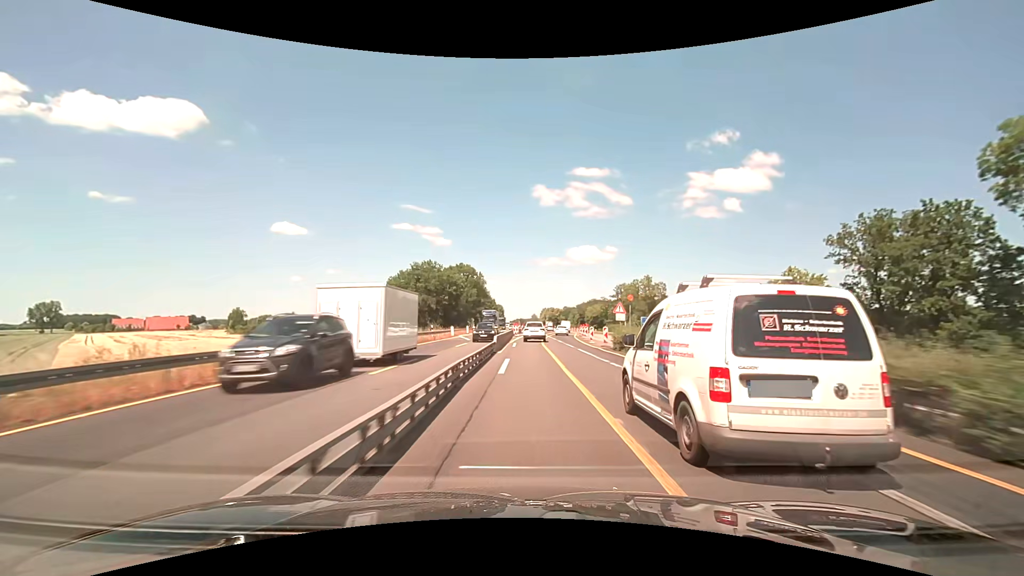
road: motorway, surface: asphalt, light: Day
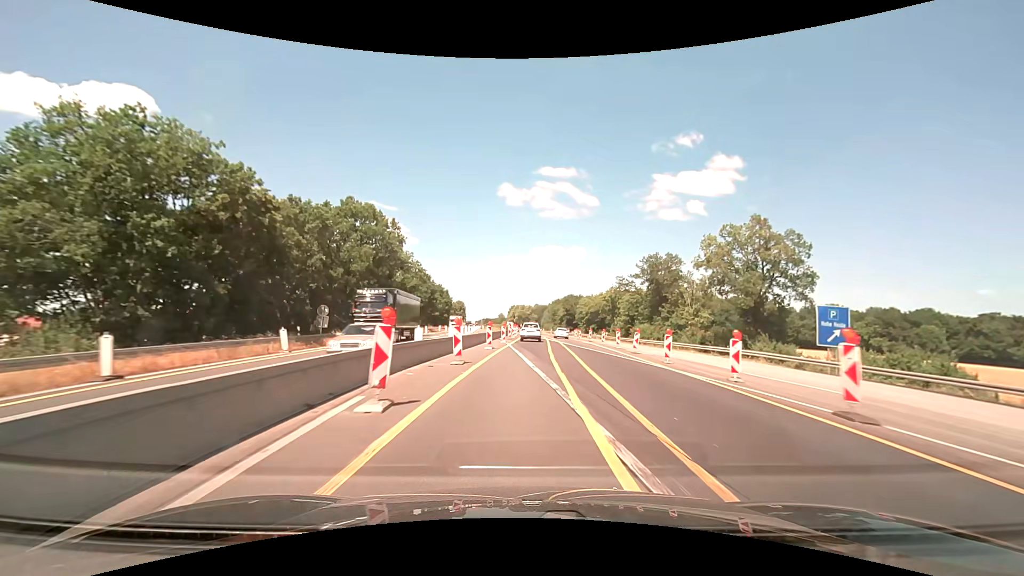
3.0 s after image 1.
(+1.7, +64.1) m; +4°
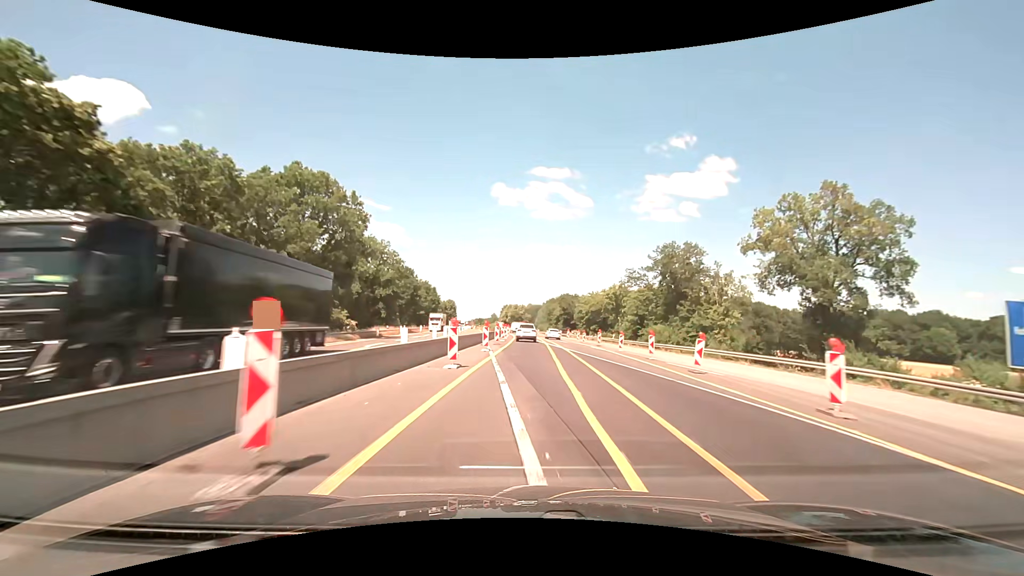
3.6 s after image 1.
(+0.1, +12.8) m; +1°
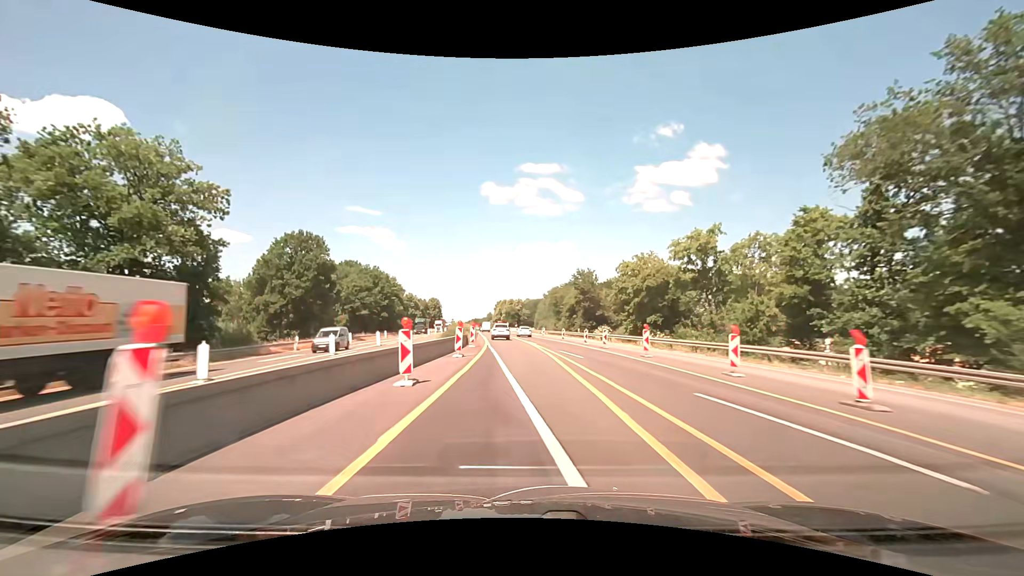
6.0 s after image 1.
(+1.0, +51.5) m; +1°
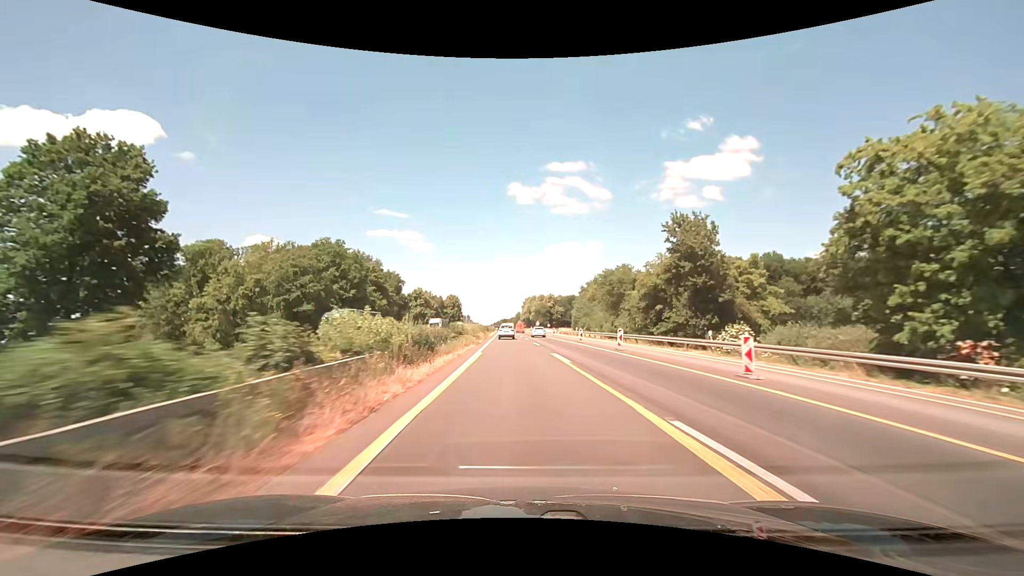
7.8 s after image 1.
(-1.4, +39.5) m; -4°
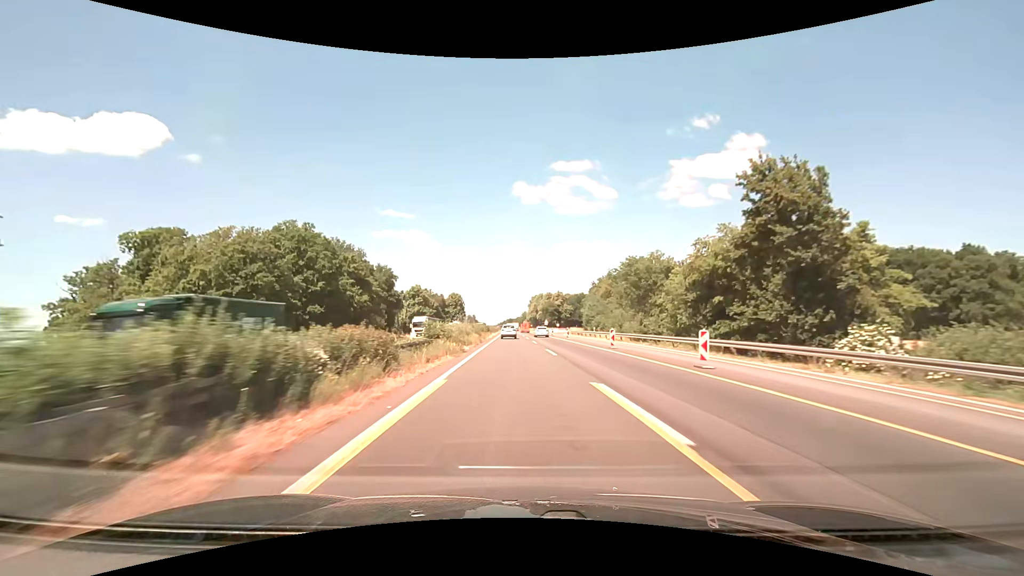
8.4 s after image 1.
(-0.1, +13.7) m; -1°
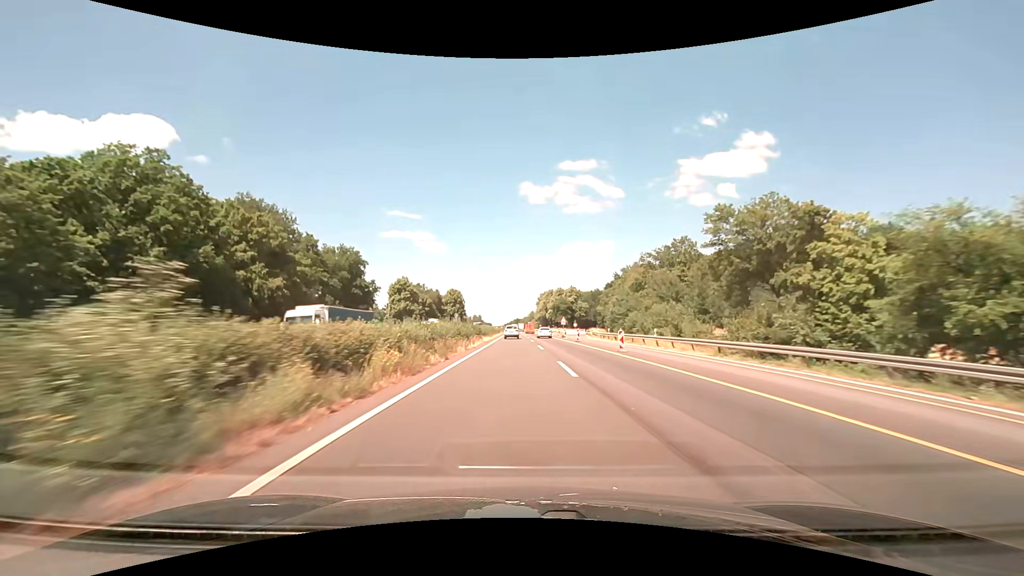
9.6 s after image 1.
(-0.2, +28.2) m; -1°
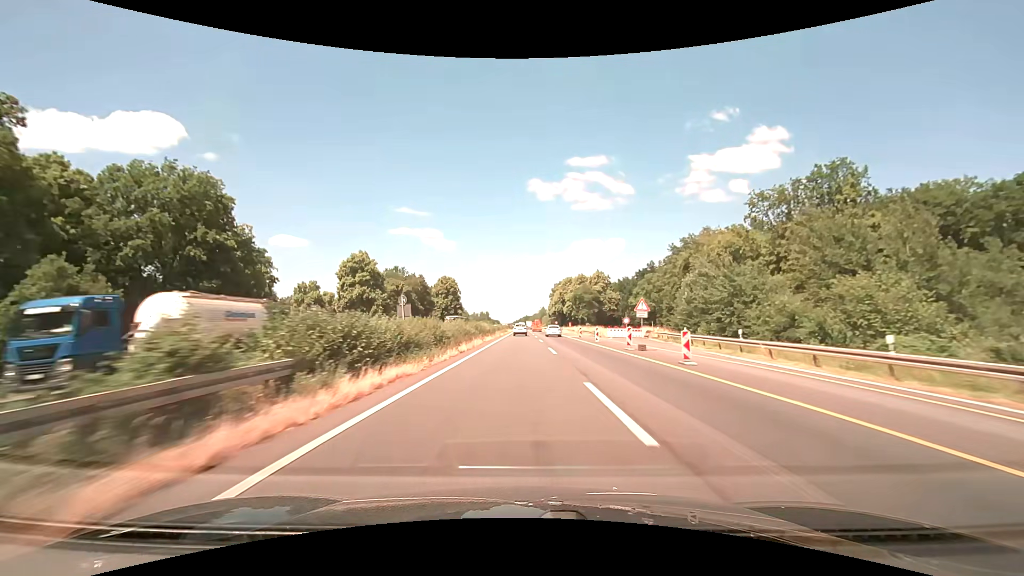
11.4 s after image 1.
(-0.6, +44.2) m; -1°
(0, +10) (0, +20) (0, +30) (0, +40) (0, +50) (0, +60) (0, +70) (0, +80) (0, +90) (0, +100) m
